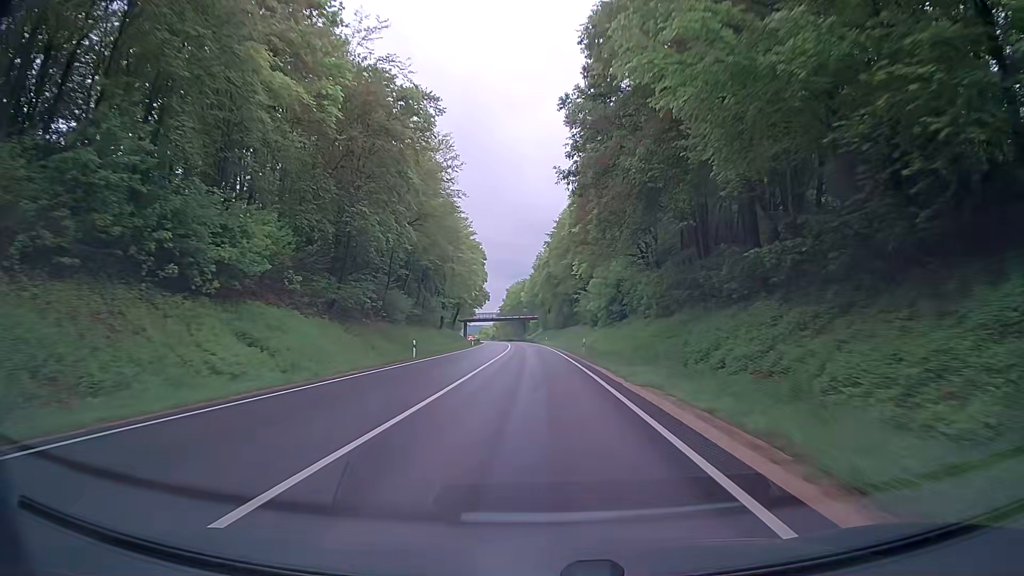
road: trunk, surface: asphalt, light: Day
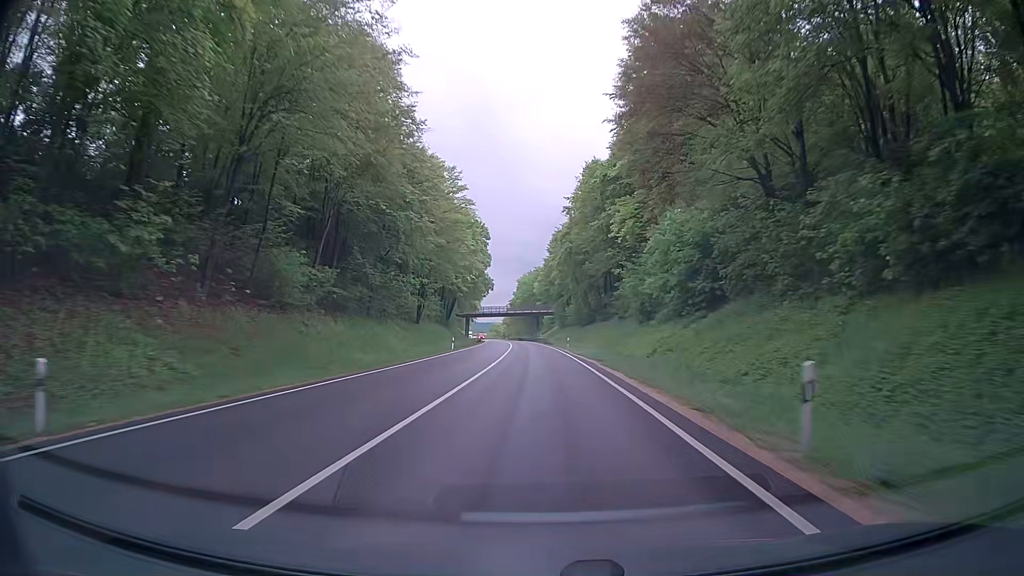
(-0.6, +32.0) m; -2°
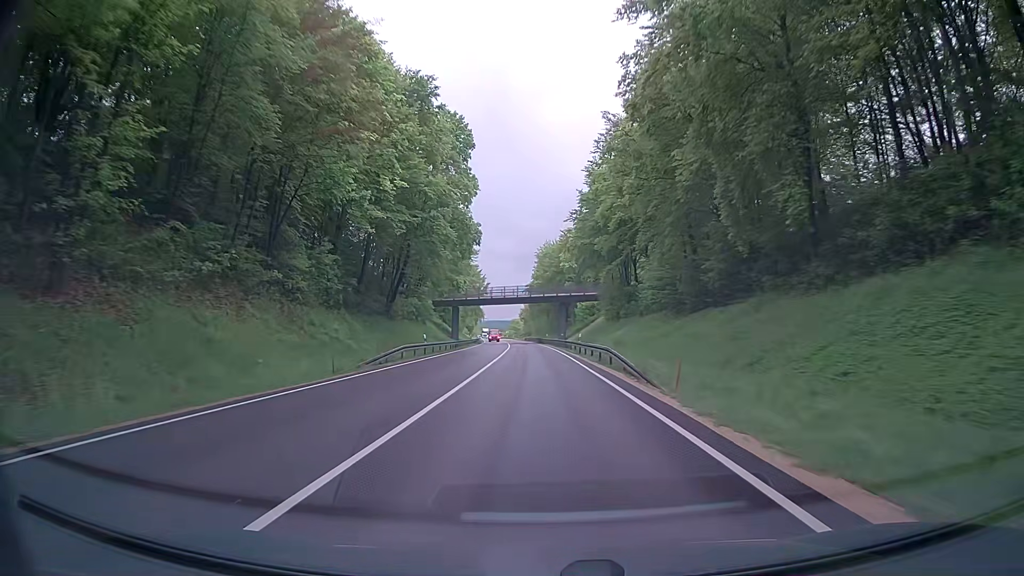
(-0.4, +64.1) m; -2°
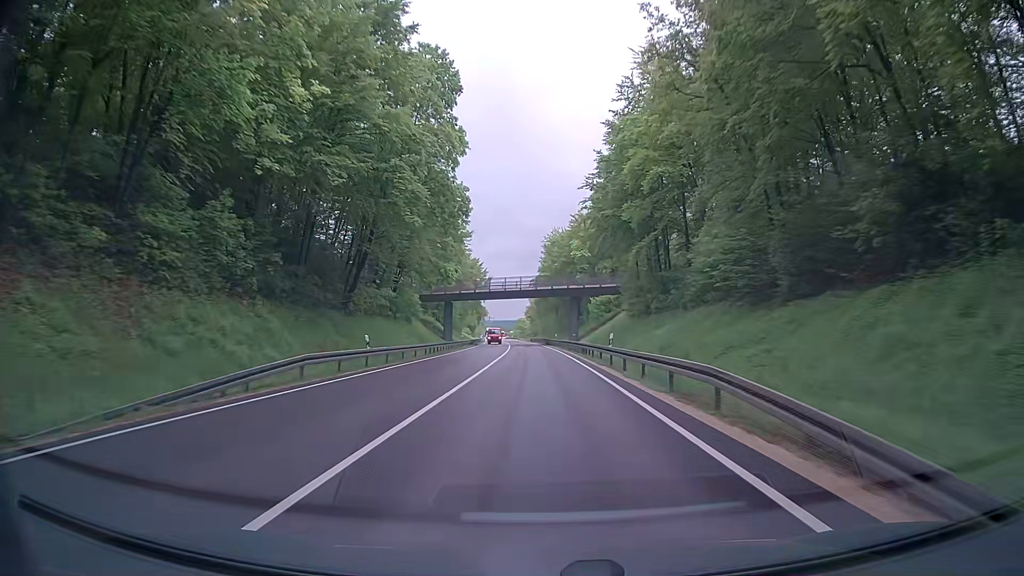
(-0.1, +16.0) m; 0°
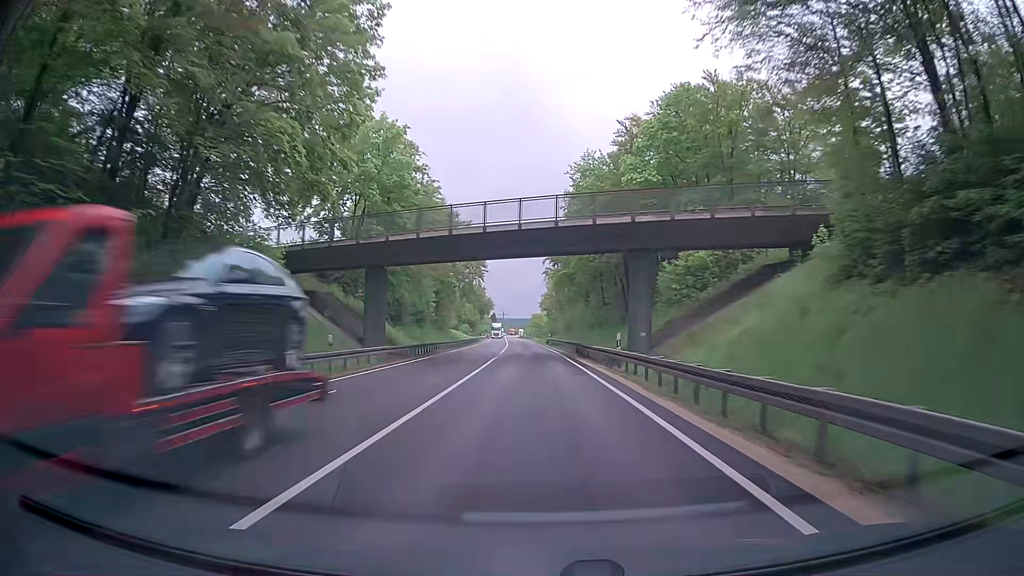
(-0.9, +48.1) m; -2°
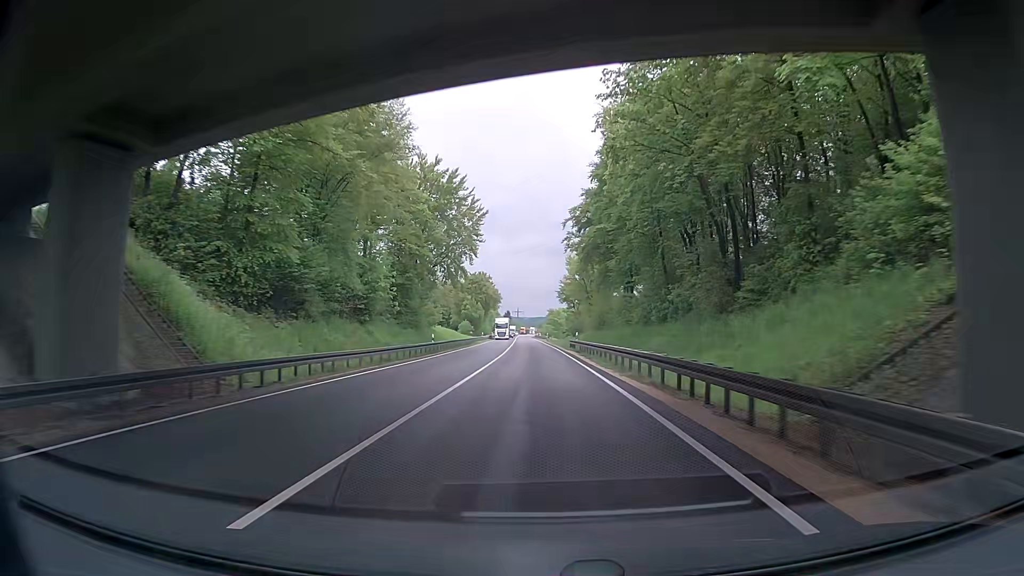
(-0.3, +32.1) m; -1°
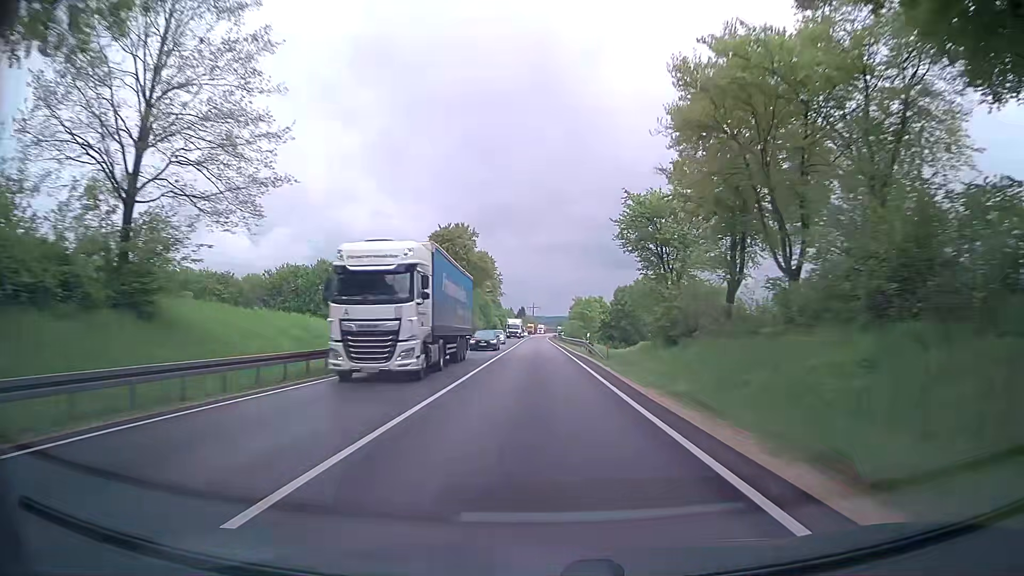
(-1.2, +64.0) m; -1°
